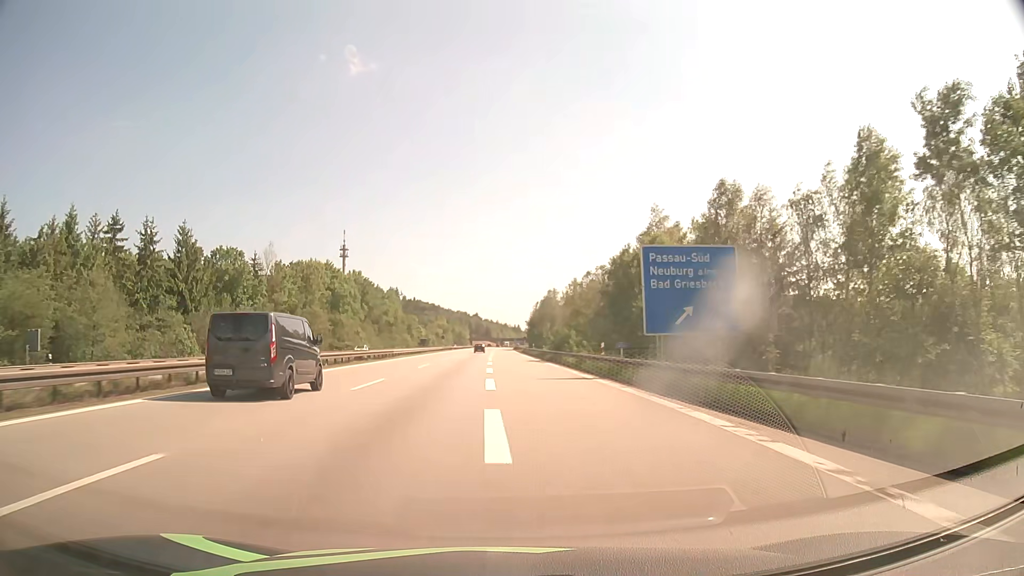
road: motorway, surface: asphalt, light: Day
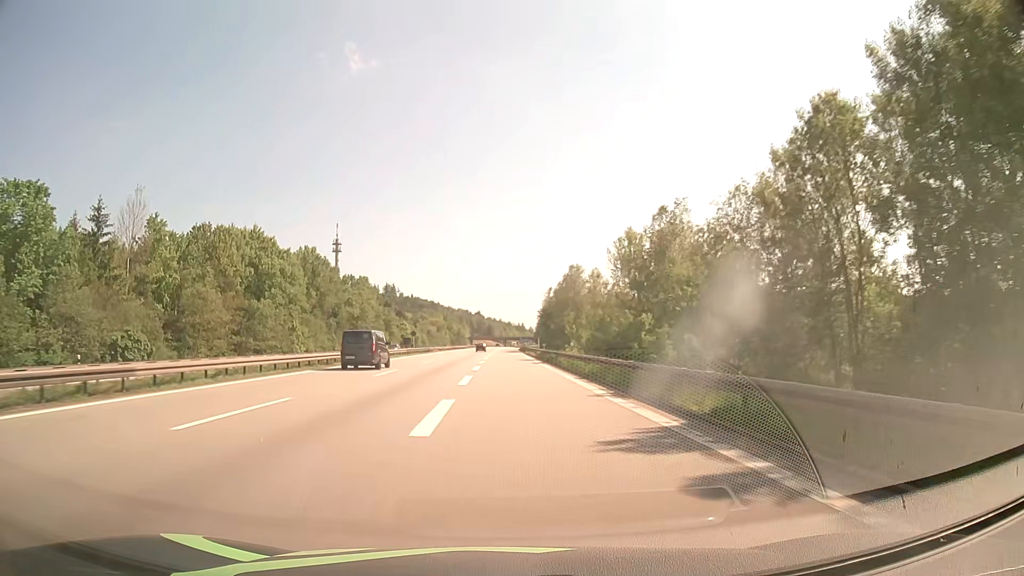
(-0.1, +45.1) m; 0°
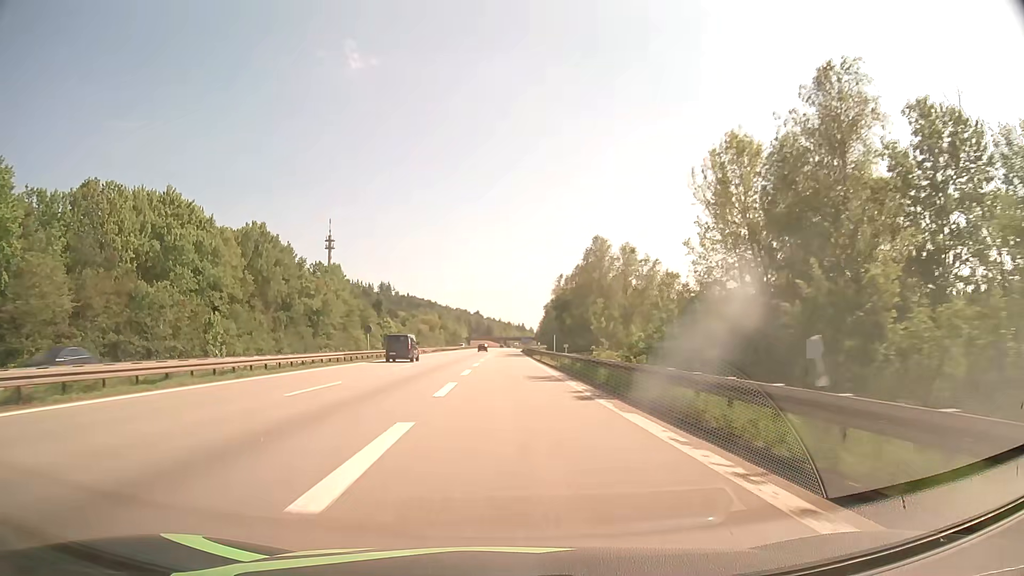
(-0.1, +28.4) m; 0°
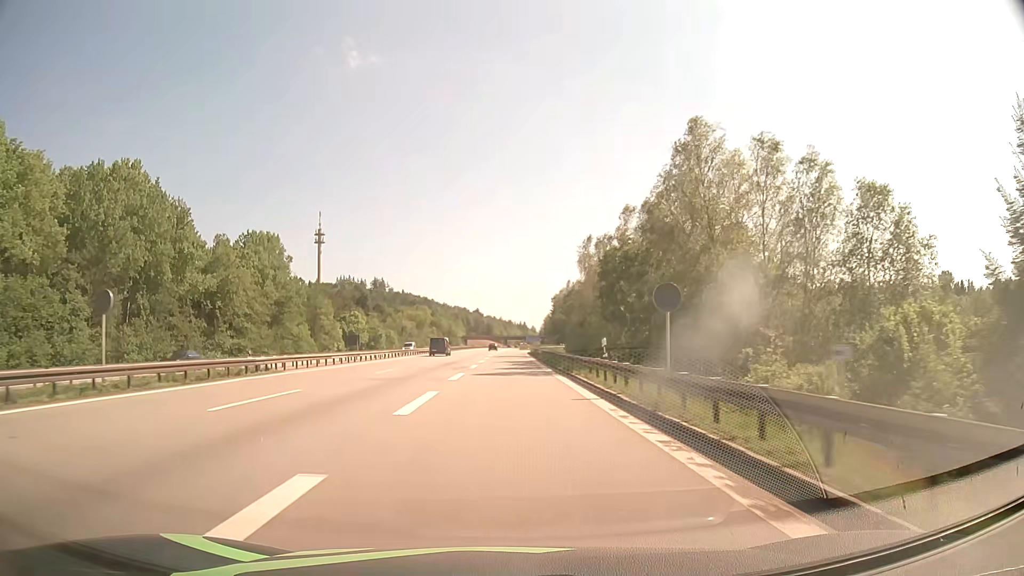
(0.0, +40.2) m; 0°
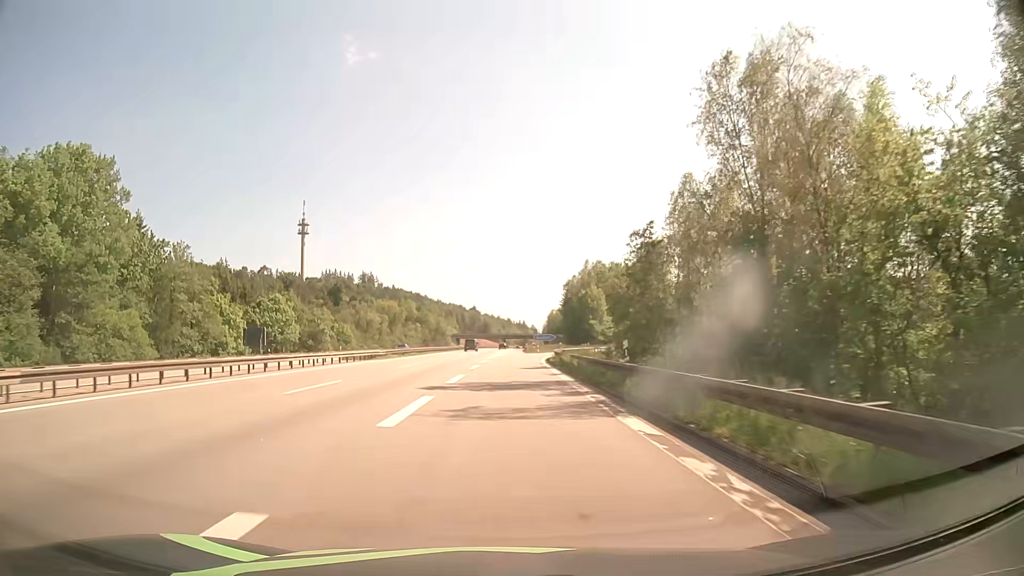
(+0.1, +49.0) m; 0°
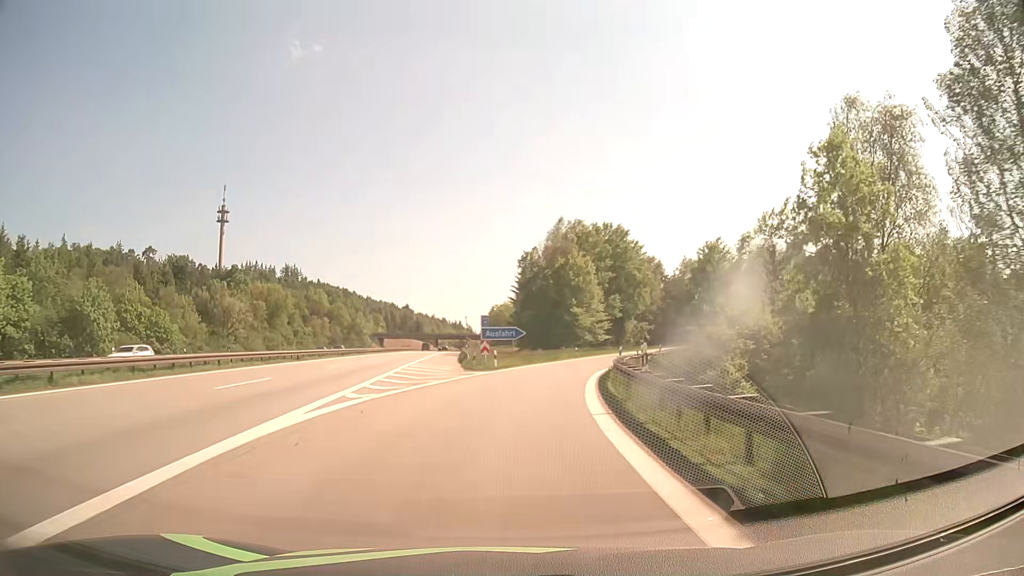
(+1.1, +54.0) m; +5°
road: motorway_link
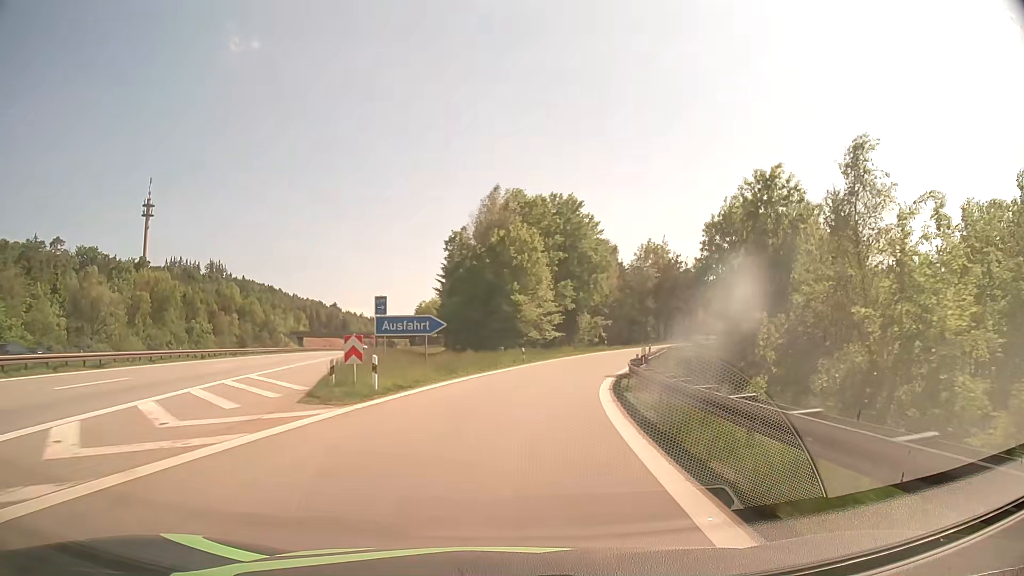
(+1.0, +19.9) m; +6°
